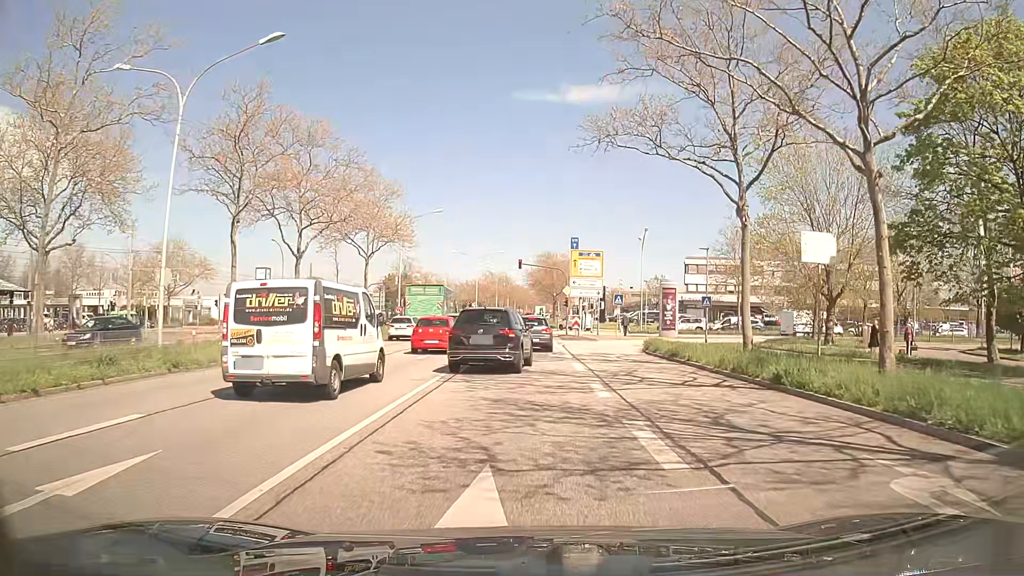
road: primary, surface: asphalt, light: Day
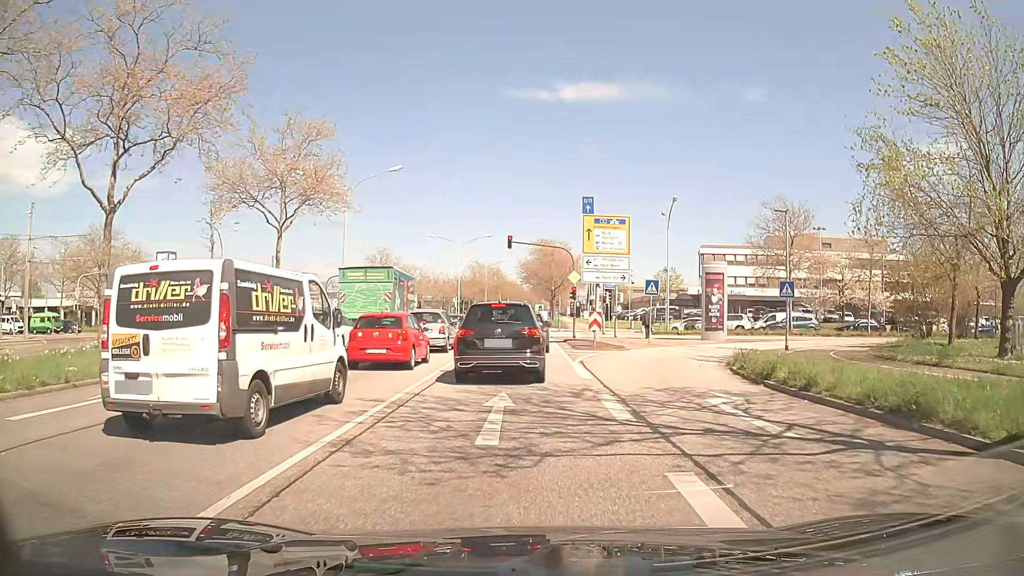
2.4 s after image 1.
(-0.1, +14.9) m; +1°
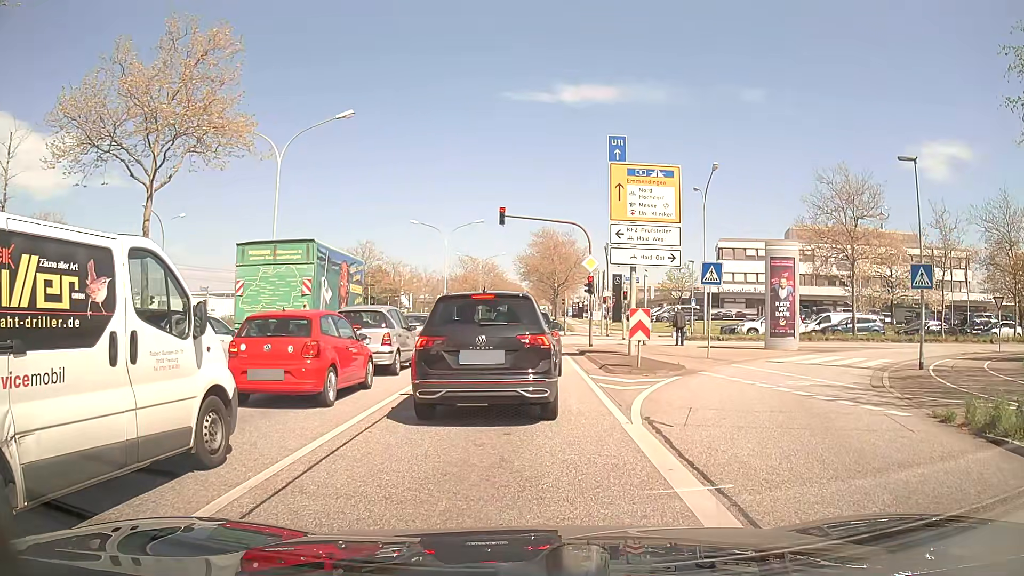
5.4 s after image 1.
(-0.2, +10.9) m; -1°
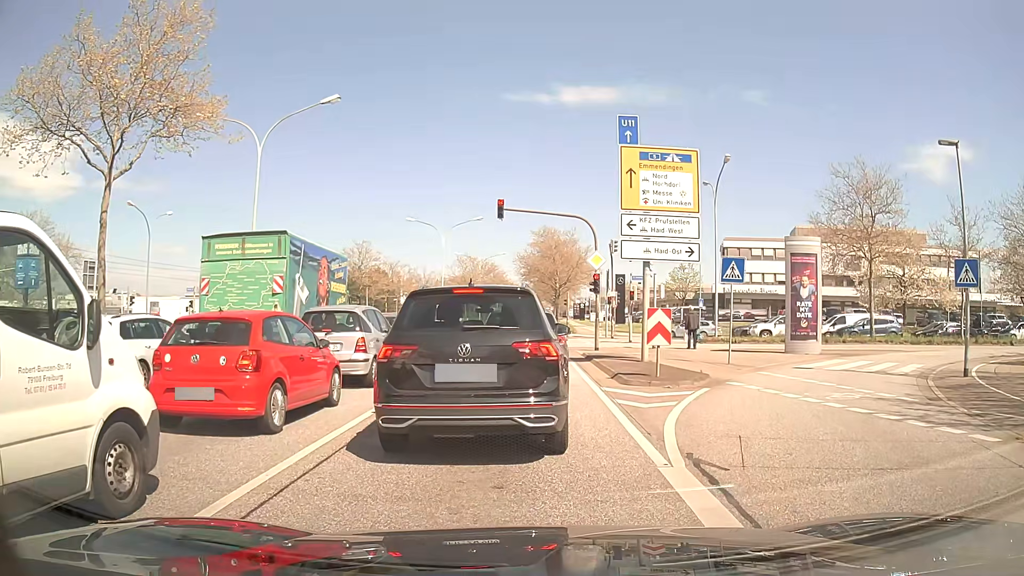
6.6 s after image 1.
(0.0, +2.2) m; 0°
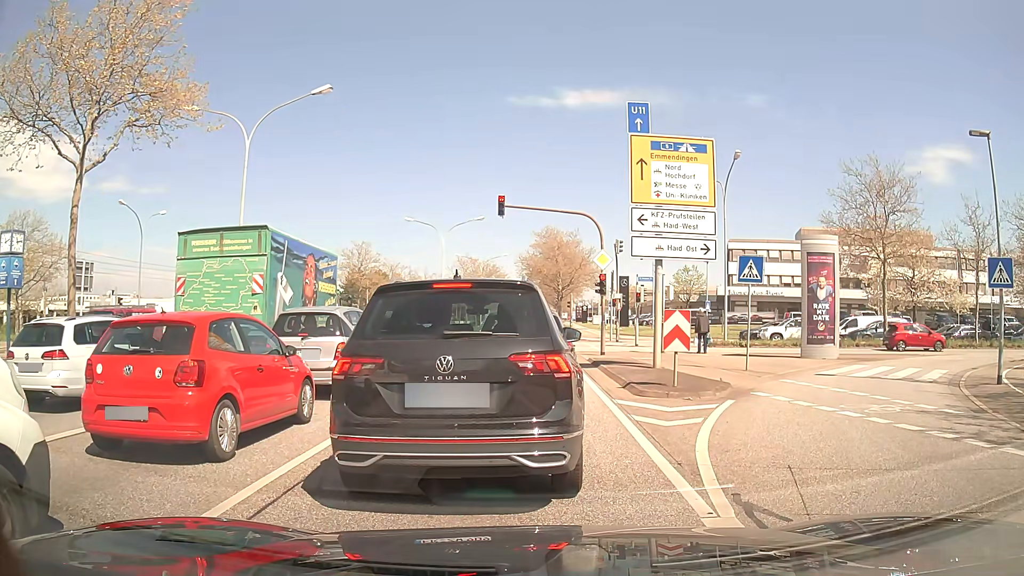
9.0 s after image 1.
(0.0, +1.4) m; 0°
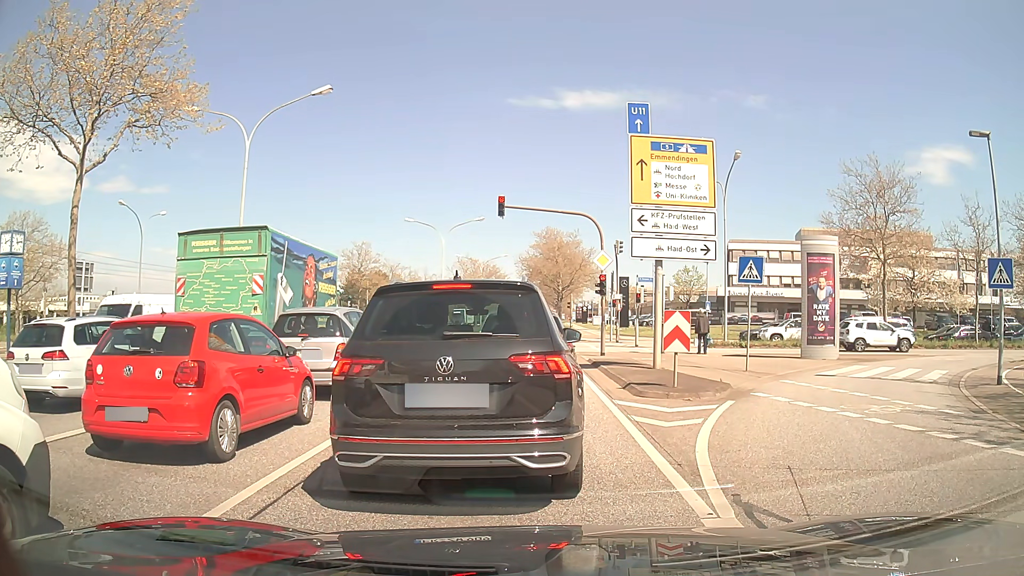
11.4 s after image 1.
(0.0, +0.1) m; 0°
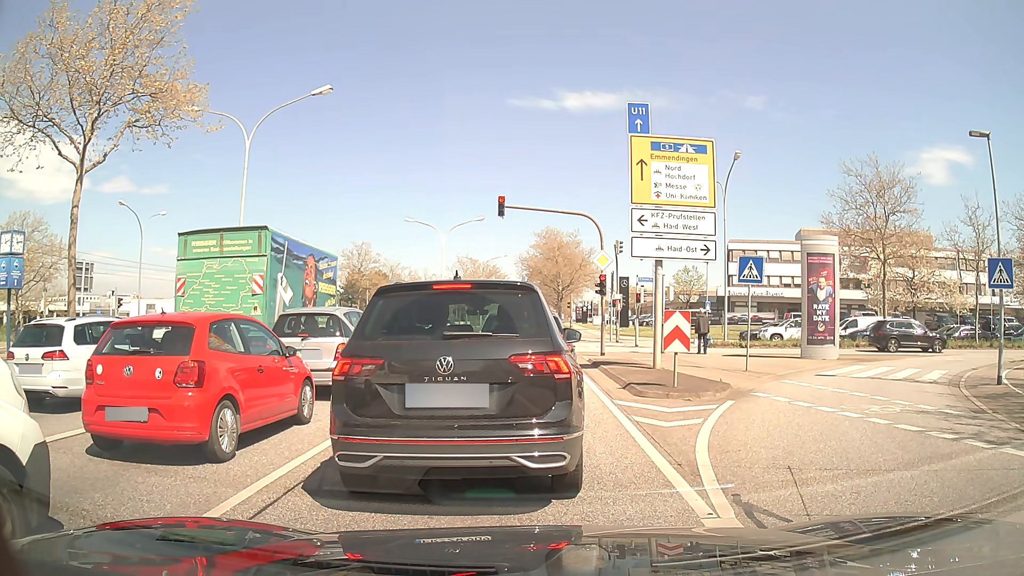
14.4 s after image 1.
(0.0, 0.0) m; 0°
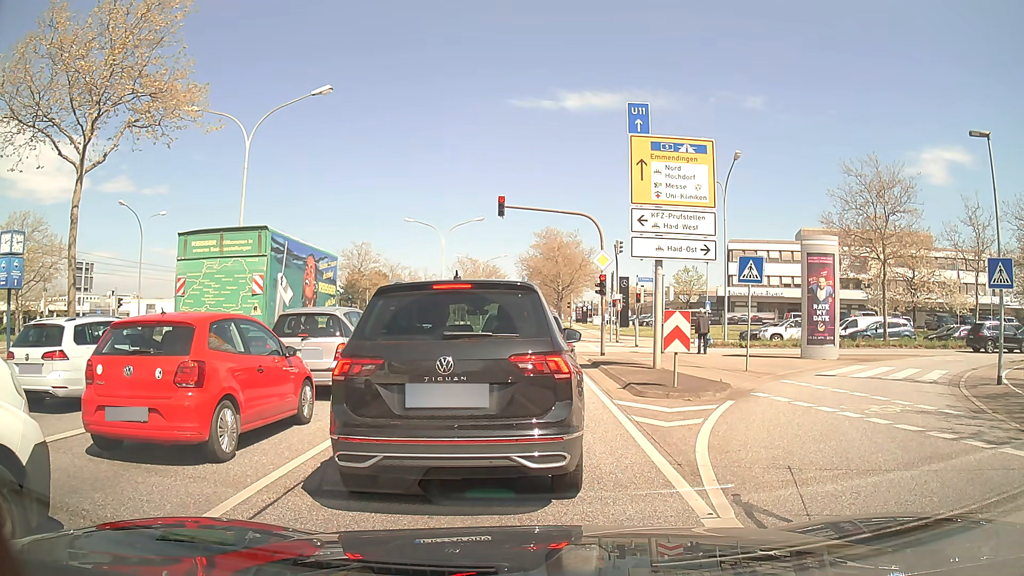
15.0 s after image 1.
(0.0, 0.0) m; 0°
(0, +10) (0, +20) (0, +30) (0, +40) (0, +50) (0, +60) (0, +70) (0, +80) (0, +90) (+1, +100) m
